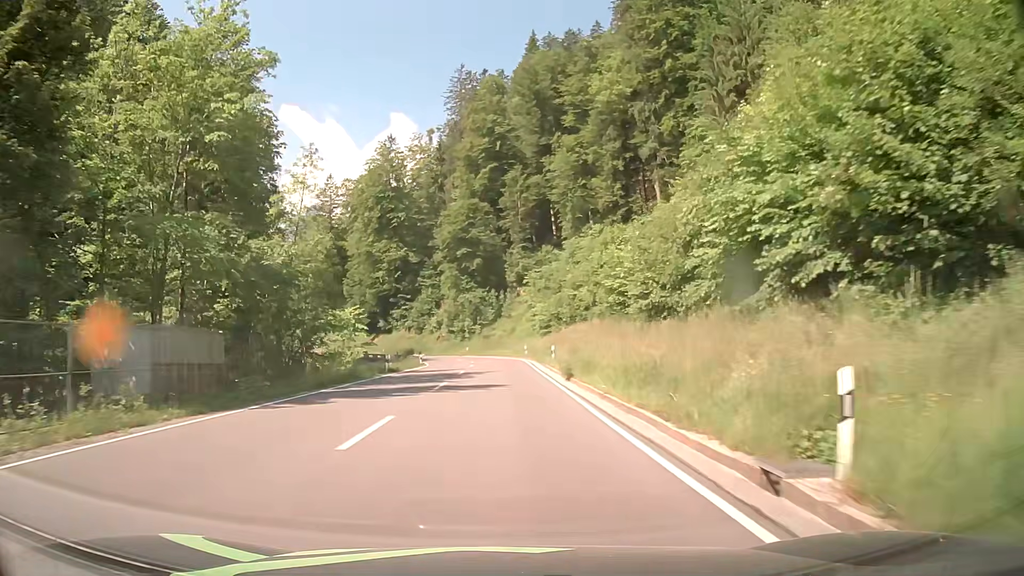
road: primary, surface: asphalt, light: Day
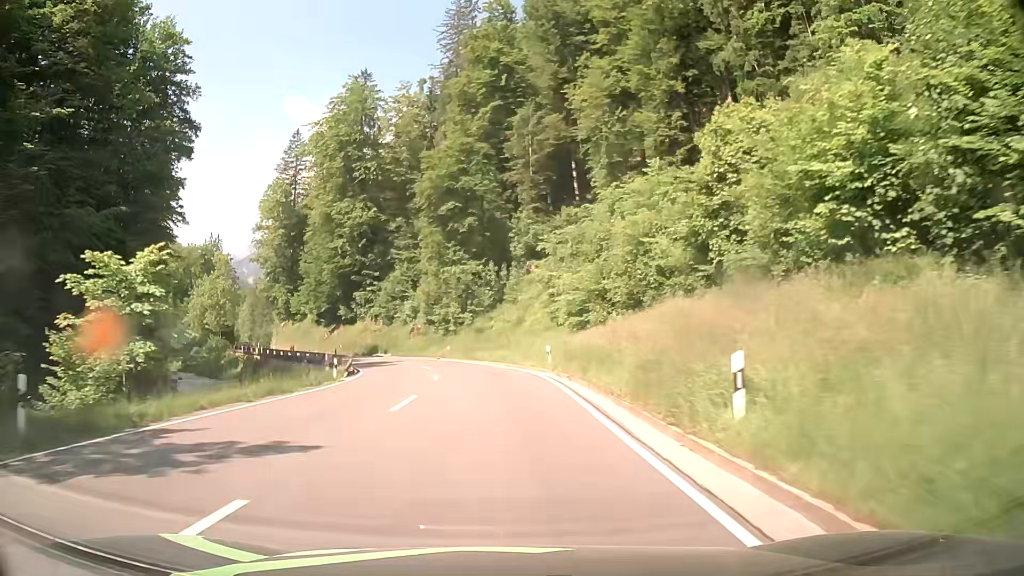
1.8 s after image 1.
(+0.1, +31.1) m; 0°
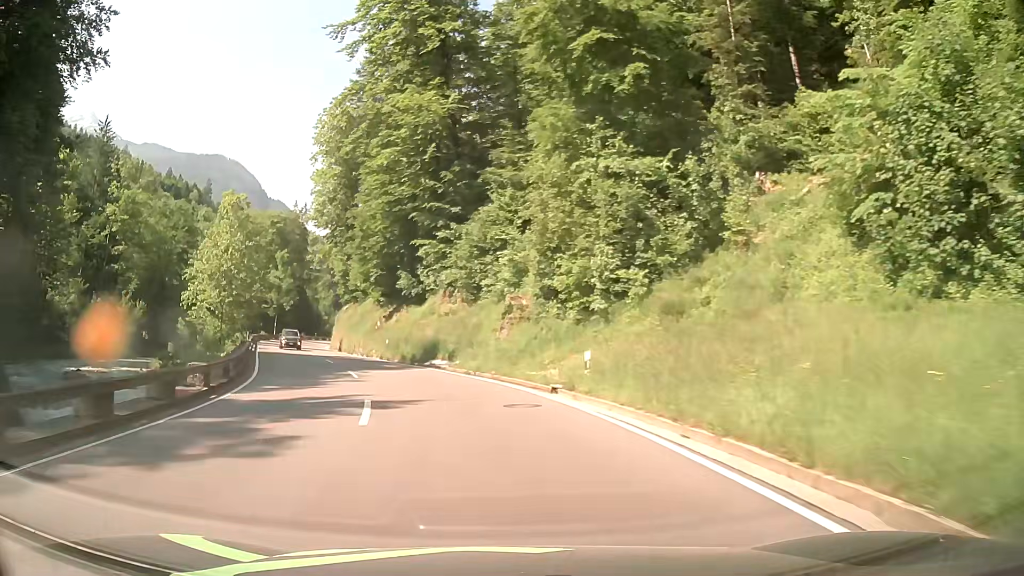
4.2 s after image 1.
(-2.9, +39.0) m; -11°
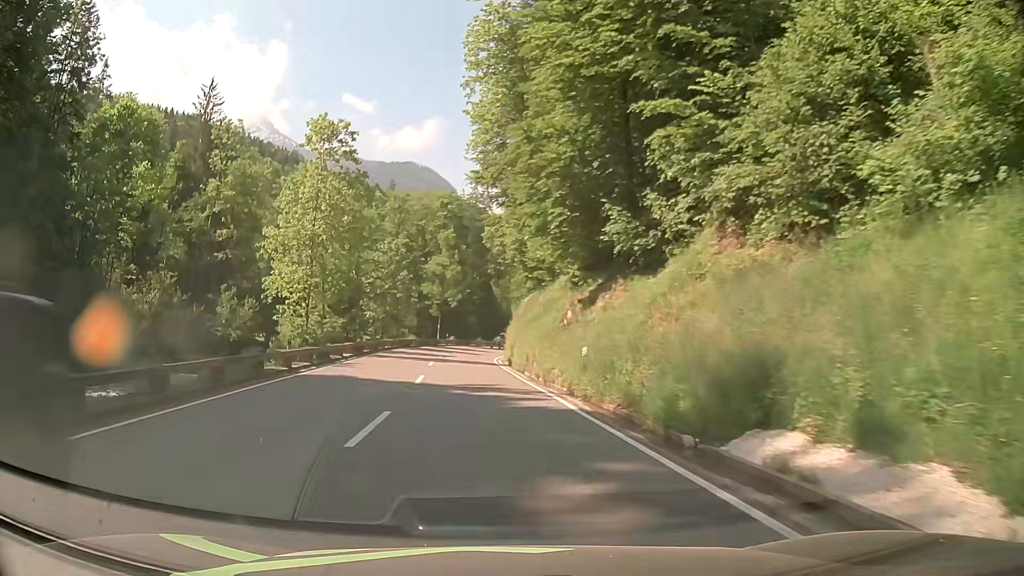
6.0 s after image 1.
(-4.1, +26.0) m; -18°
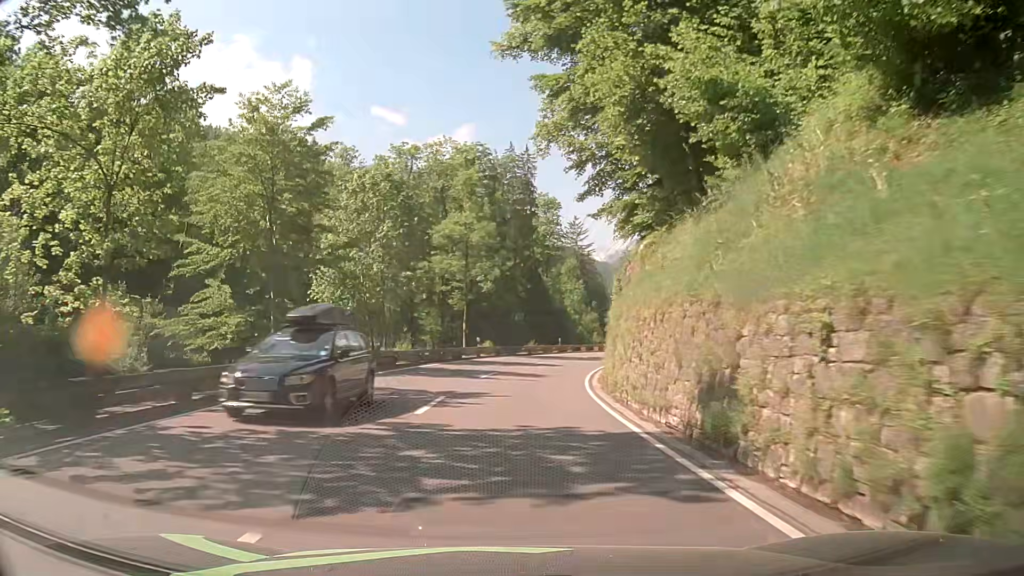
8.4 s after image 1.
(-1.5, +31.9) m; -2°
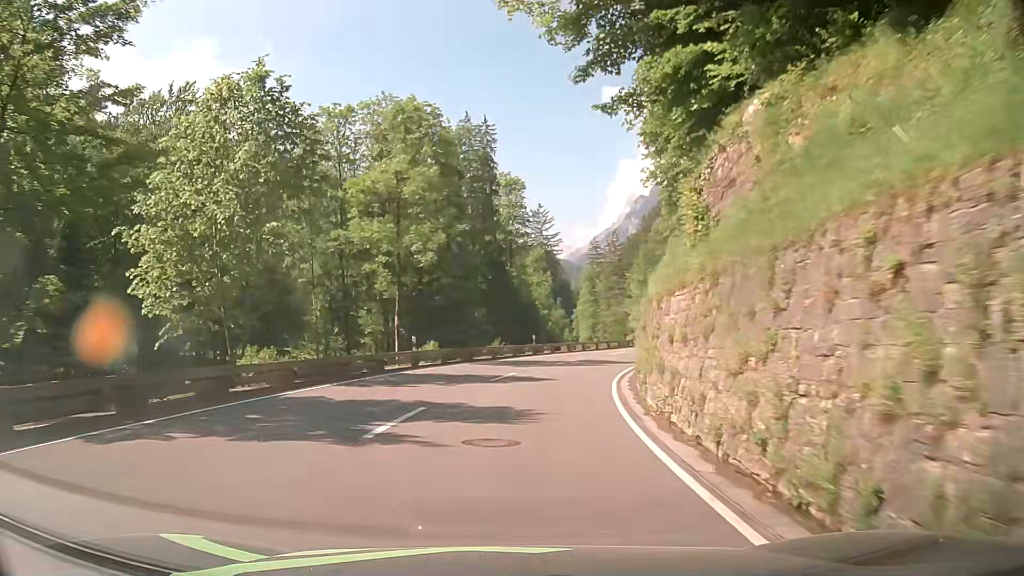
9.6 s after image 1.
(0.0, +15.3) m; +2°
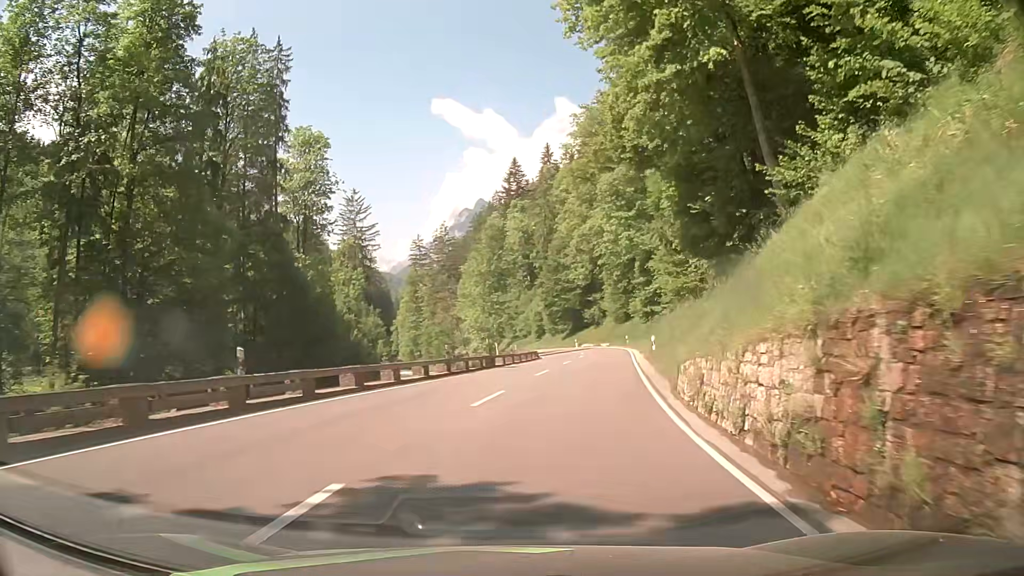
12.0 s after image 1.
(+3.1, +30.0) m; +15°
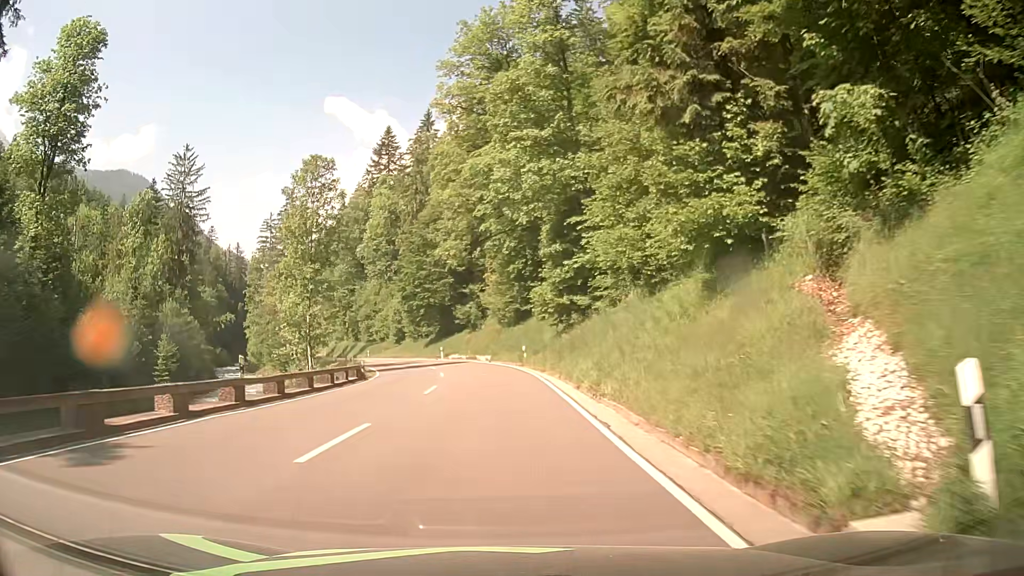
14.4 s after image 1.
(+3.6, +30.0) m; +10°
(0, +10) (-1, +20) (-1, +30) (-3, +40) (-5, +50) (-7, +59) (-10, +69) (-14, +78) (-18, +87) (-21, +97) m
